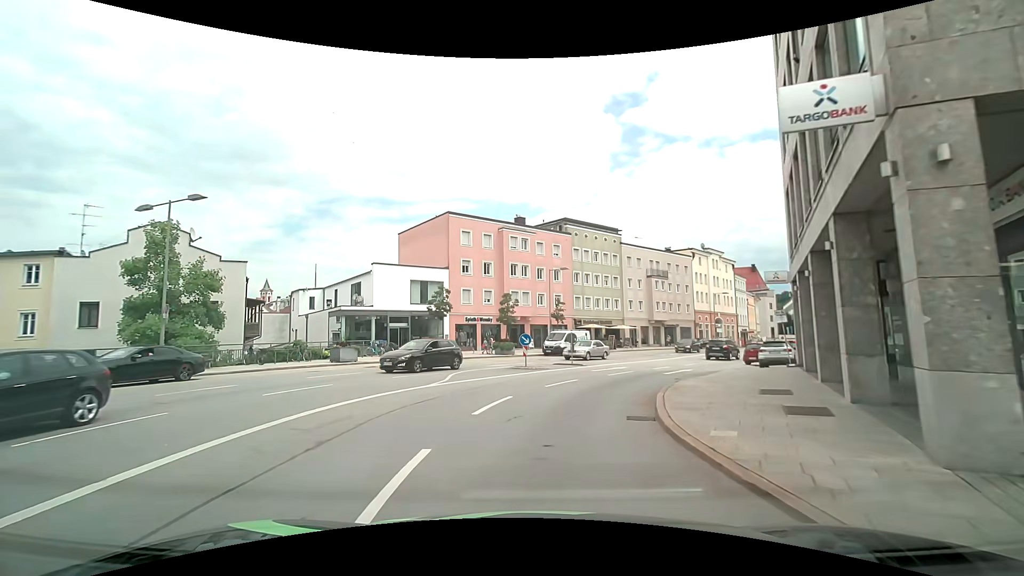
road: primary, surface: asphalt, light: Day
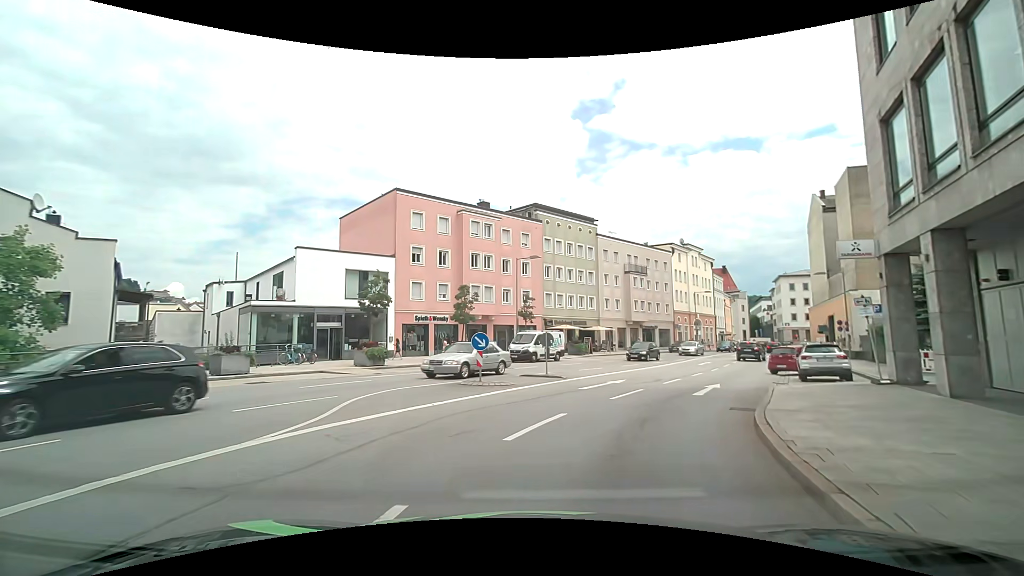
(-0.1, +8.0) m; +1°
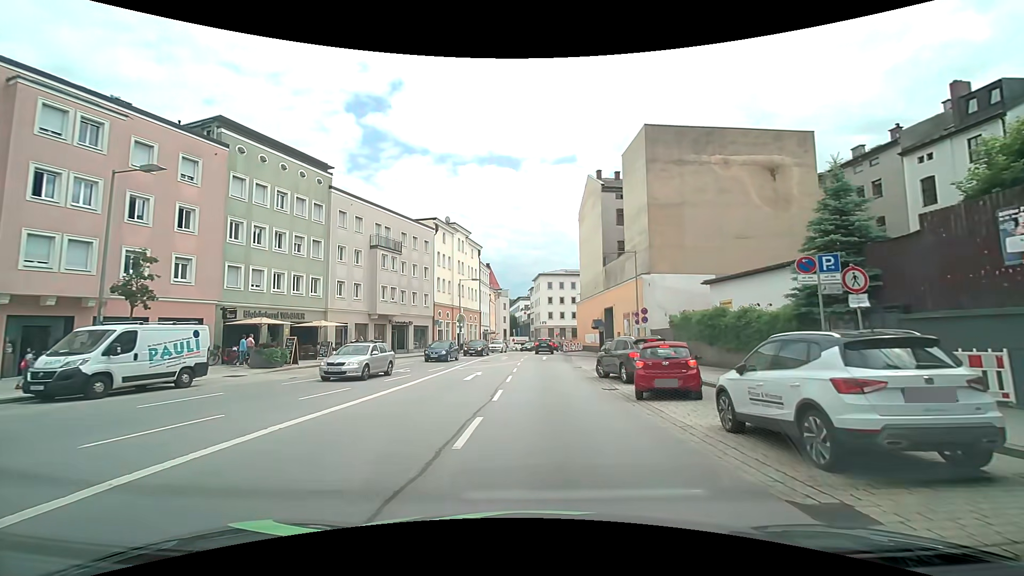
(+4.7, +16.7) m; +28°
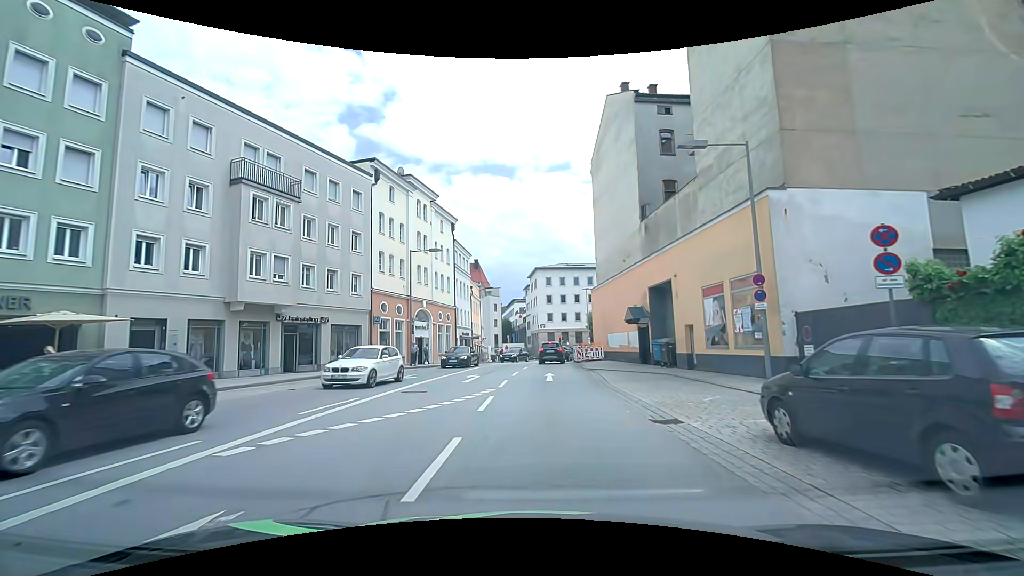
(+0.3, +20.5) m; +1°
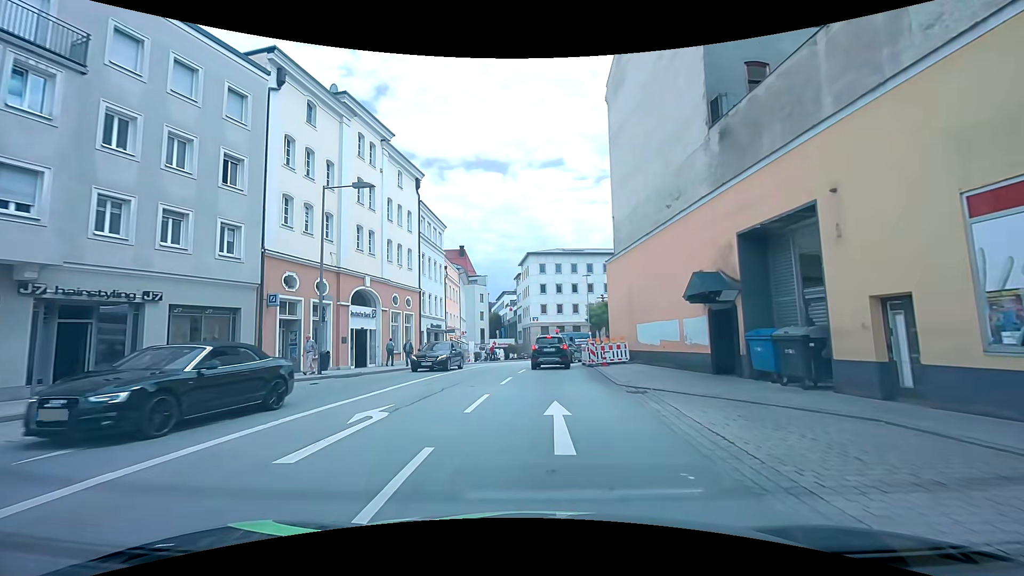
(0.0, +13.2) m; 0°
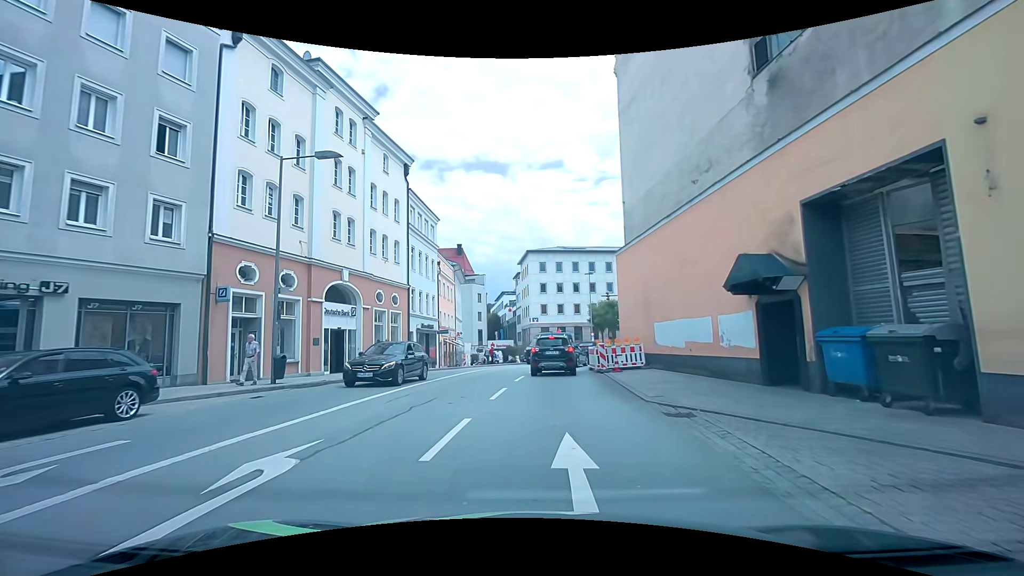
(0.0, +3.5) m; -1°
